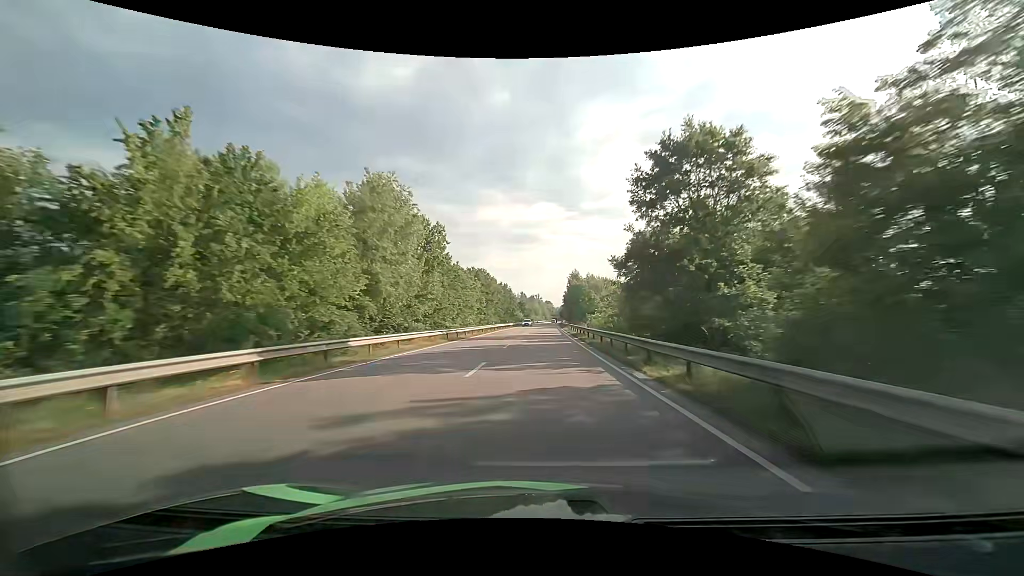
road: primary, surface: asphalt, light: Day
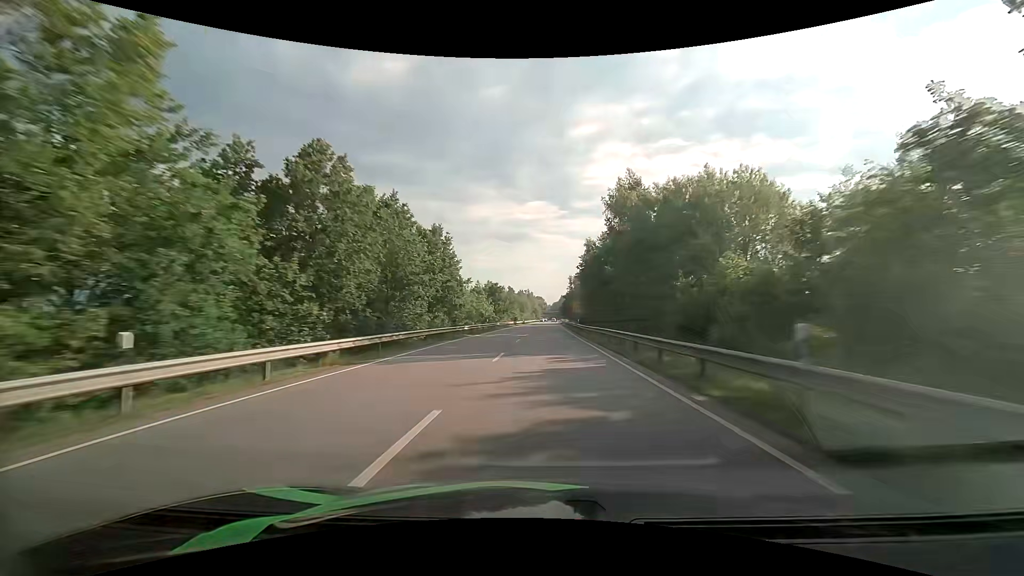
(+0.8, +80.5) m; +1°
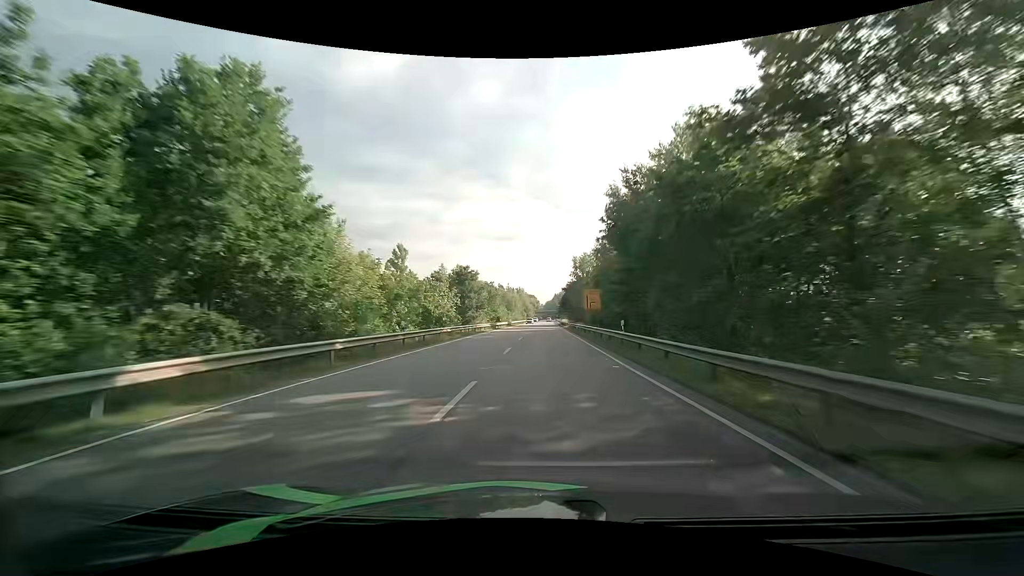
(+0.2, +32.7) m; +1°
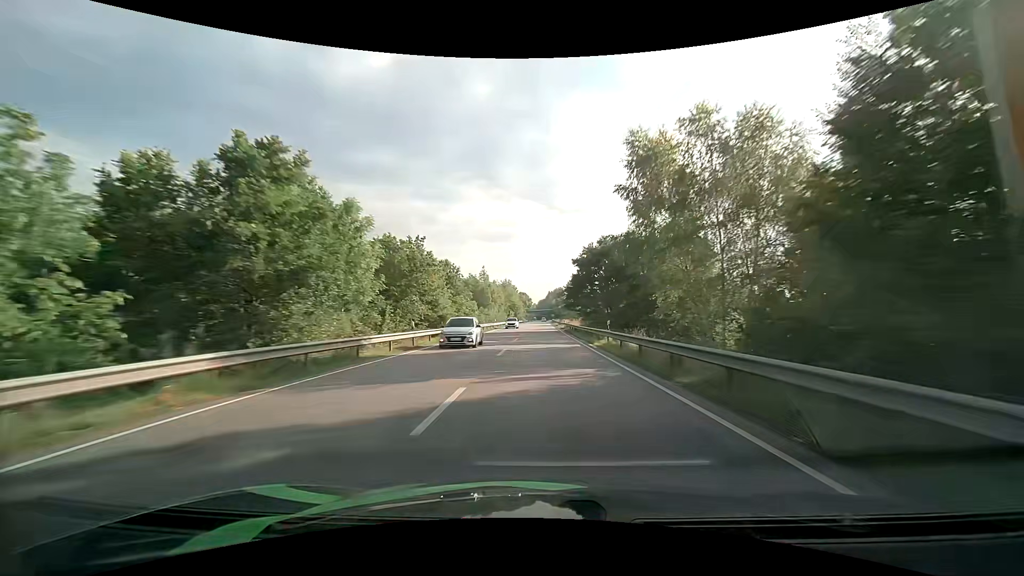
(+0.3, +49.5) m; +1°
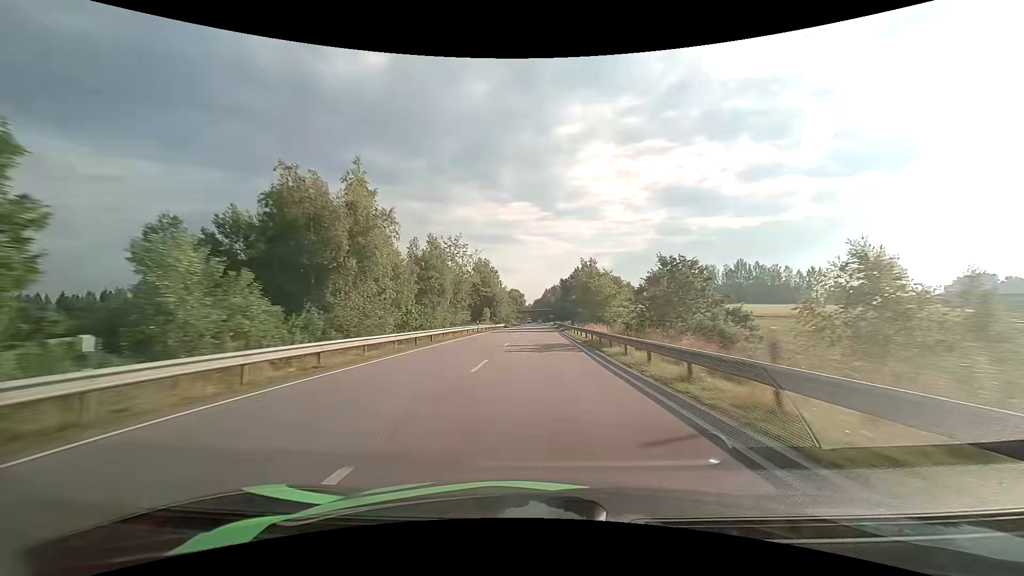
(+0.3, +66.7) m; 0°
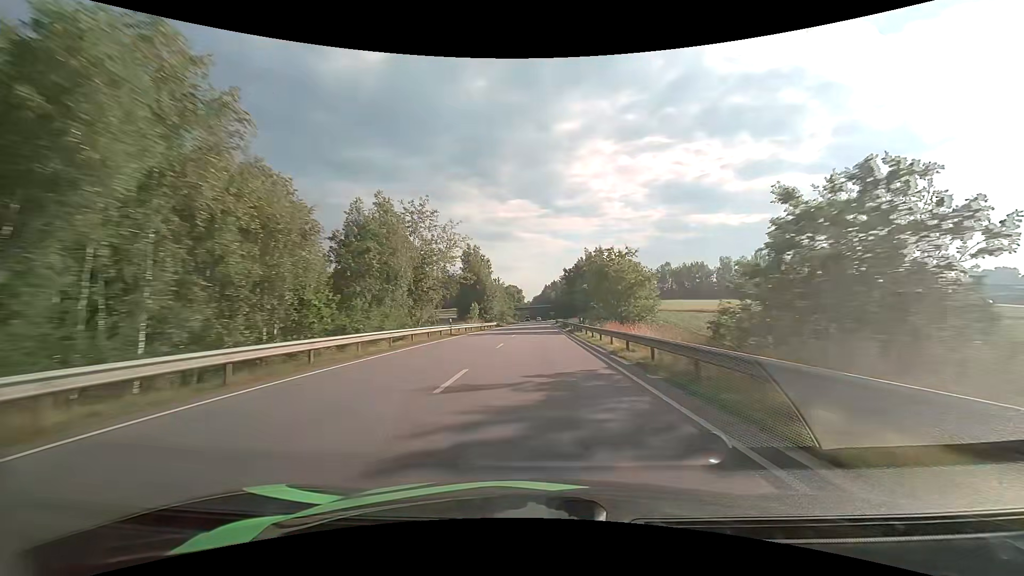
(0.0, +16.7) m; 0°
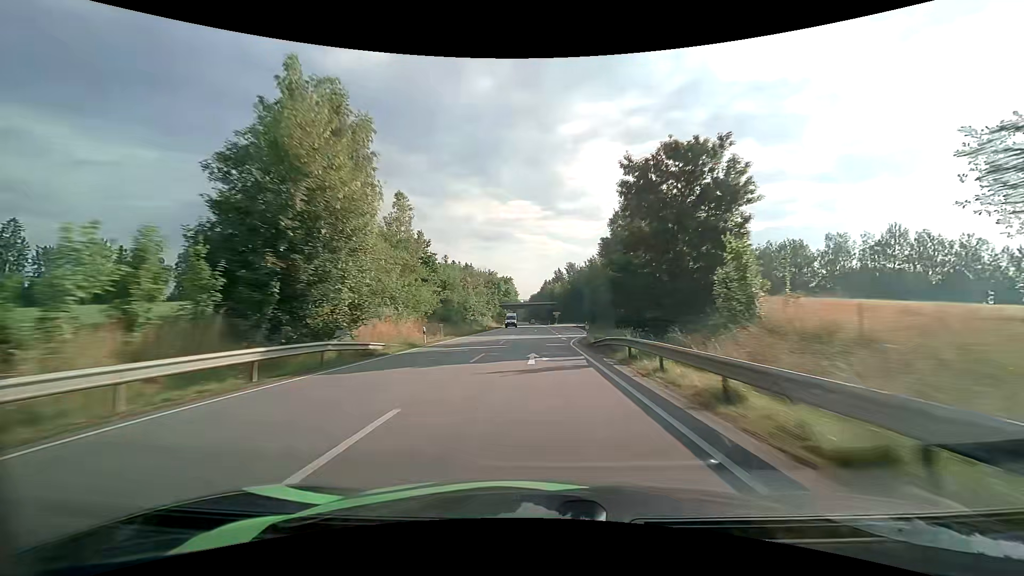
(+0.2, +66.7) m; 0°
(0, +10) (0, +20) (0, +30) (0, +40) (0, +50) (0, +60) (0, +70) (0, +80) (0, +90) (0, +100) m
